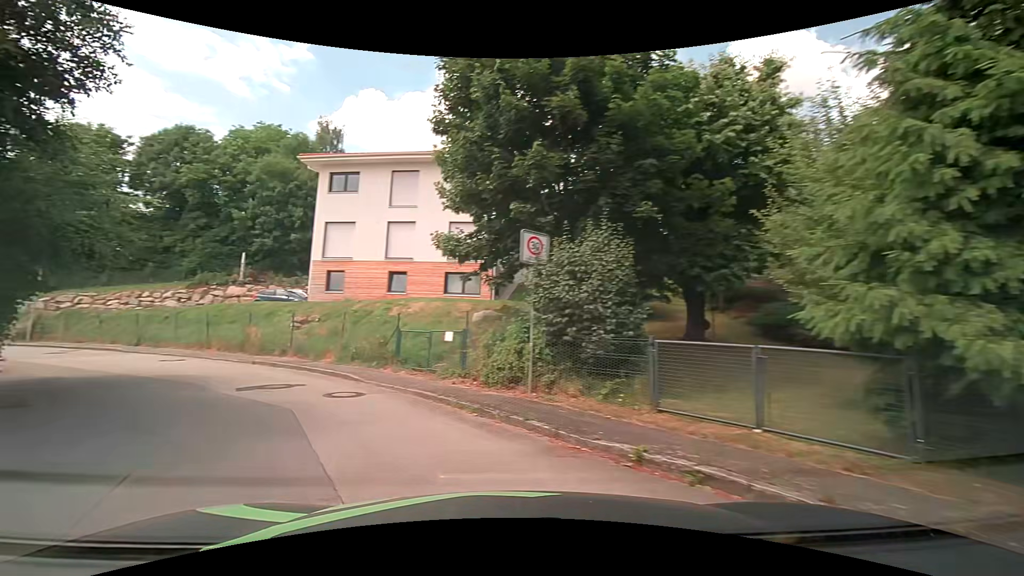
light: Day
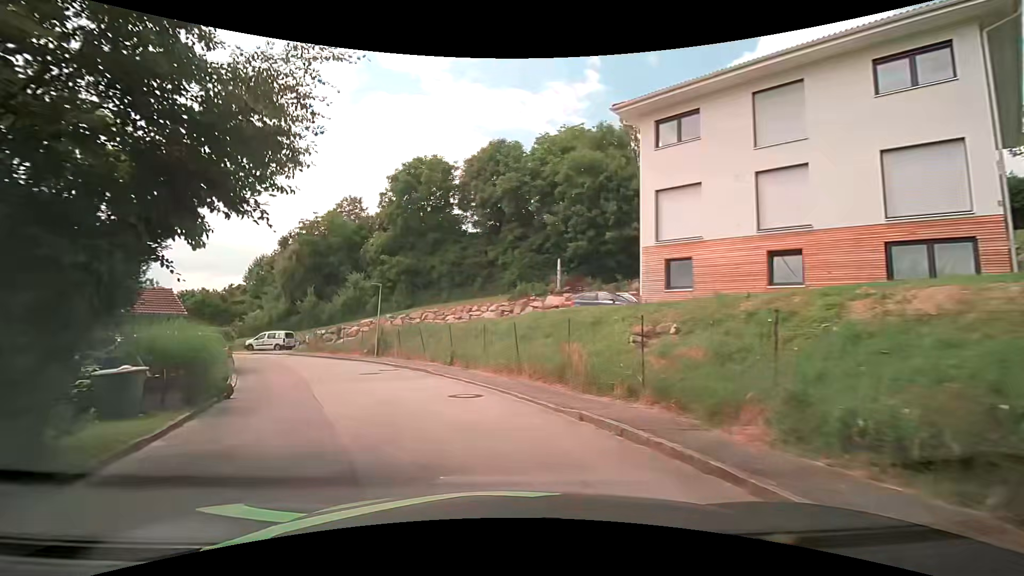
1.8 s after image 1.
(-3.8, +9.6) m; -36°
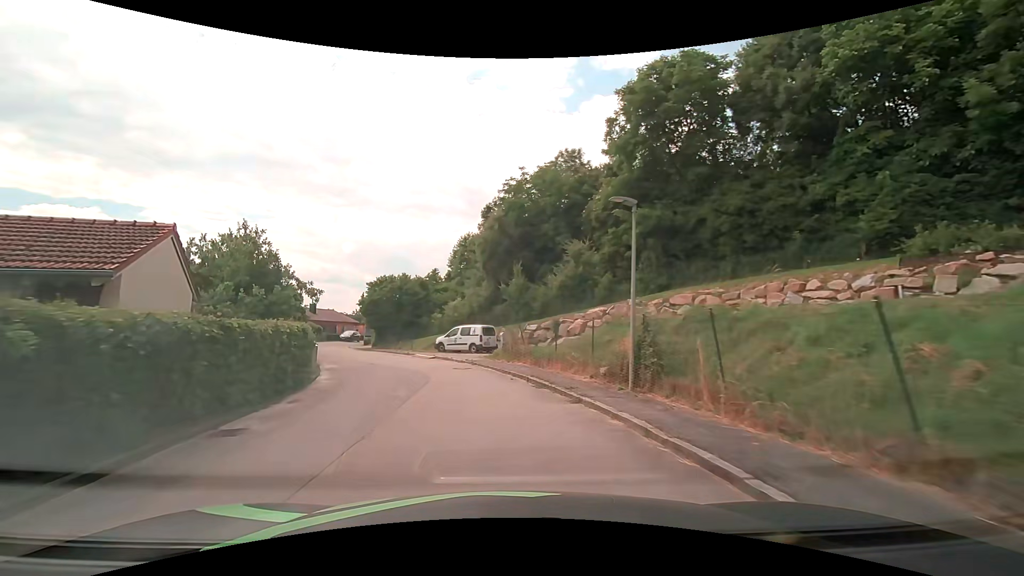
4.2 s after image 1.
(-4.4, +18.1) m; -25°
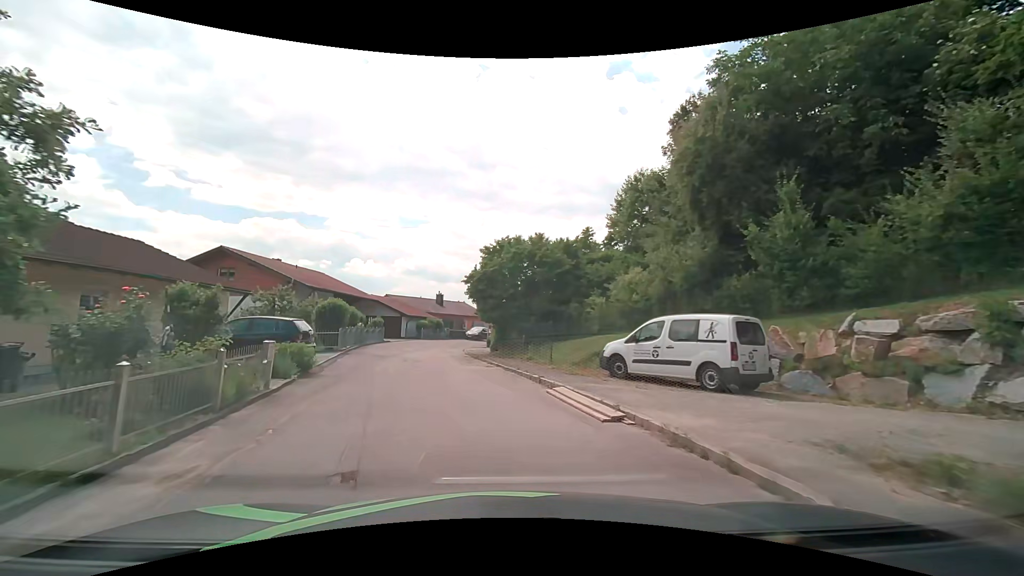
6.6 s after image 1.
(-2.9, +18.6) m; -17°
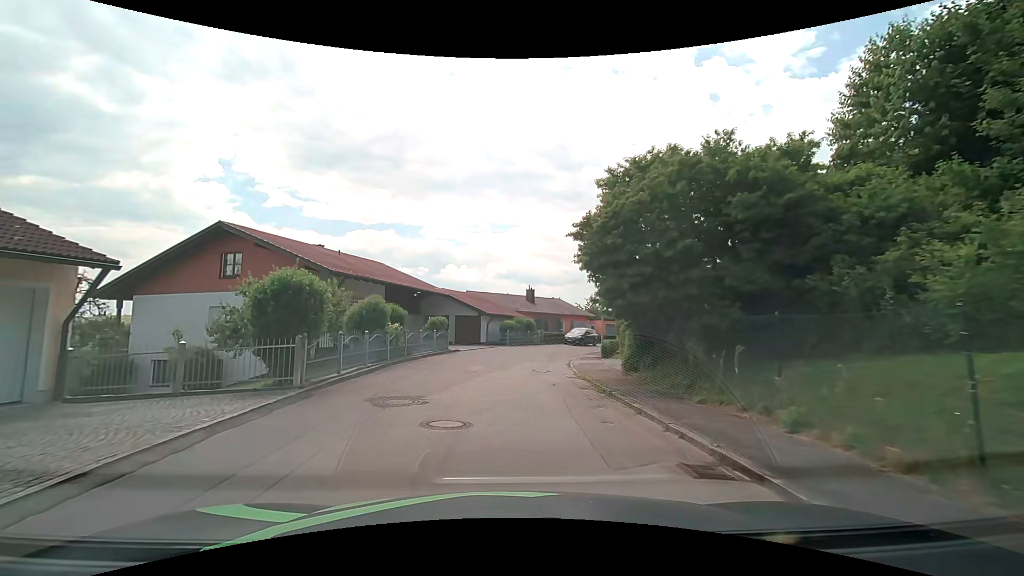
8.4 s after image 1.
(-1.2, +13.3) m; -10°
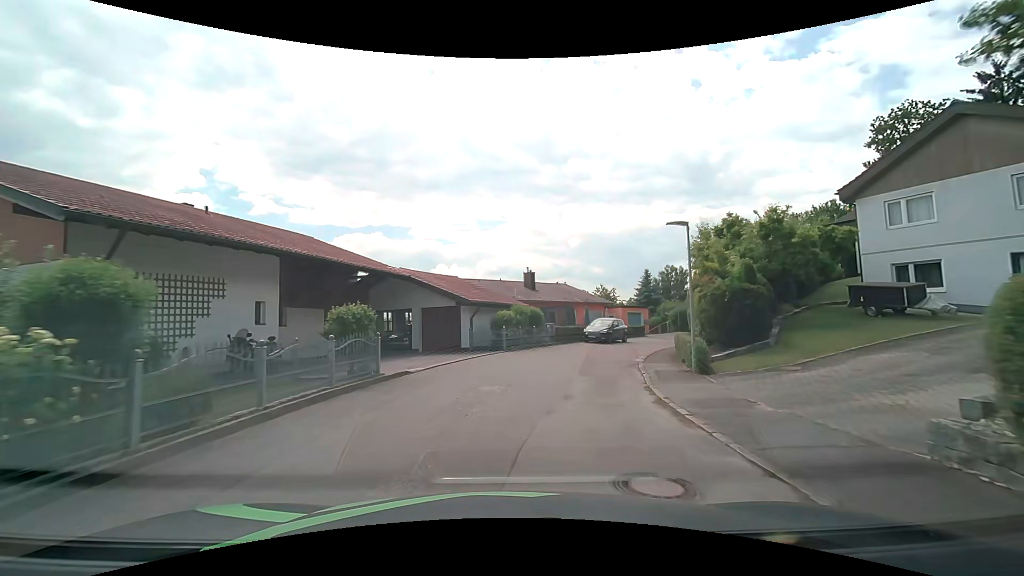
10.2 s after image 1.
(-0.1, +13.6) m; +1°
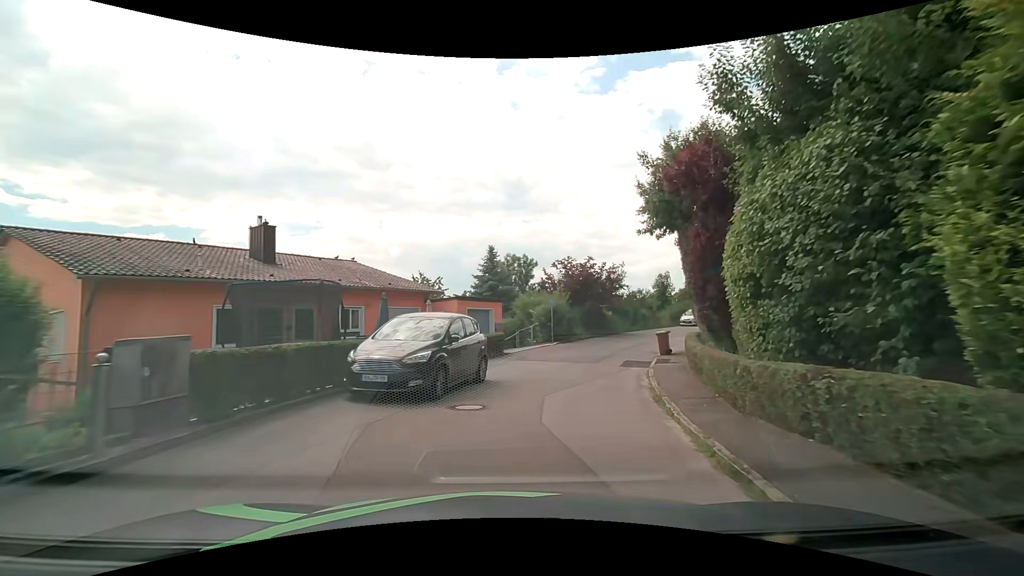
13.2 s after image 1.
(+3.6, +23.1) m; +20°
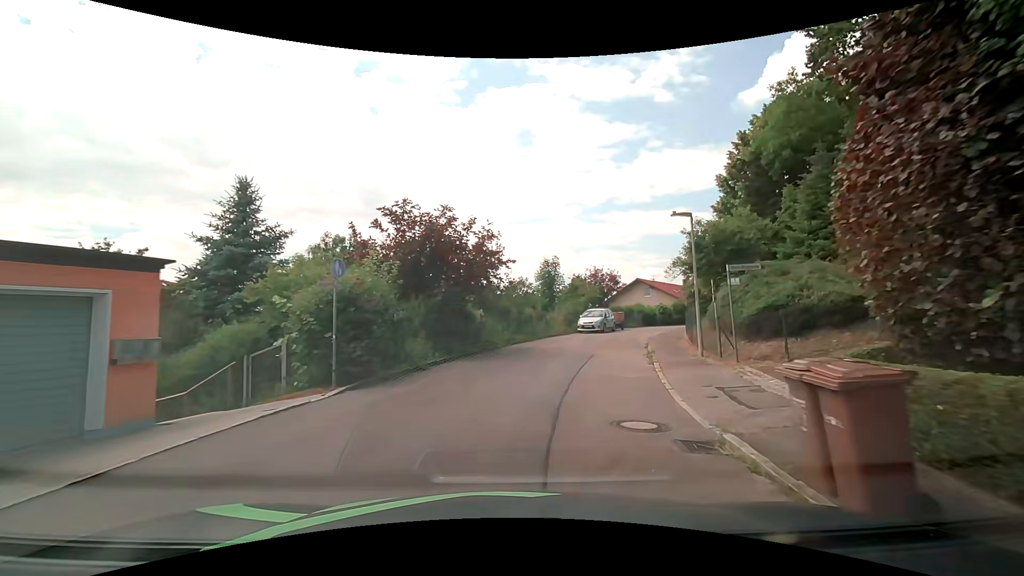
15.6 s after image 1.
(+2.4, +17.6) m; +15°
(+1, +10) (+3, +20) (+6, +29) (+11, +38) (+16, +47) (+22, +55) (+28, +62) (+36, +69) (+43, +76) (+51, +82) m
